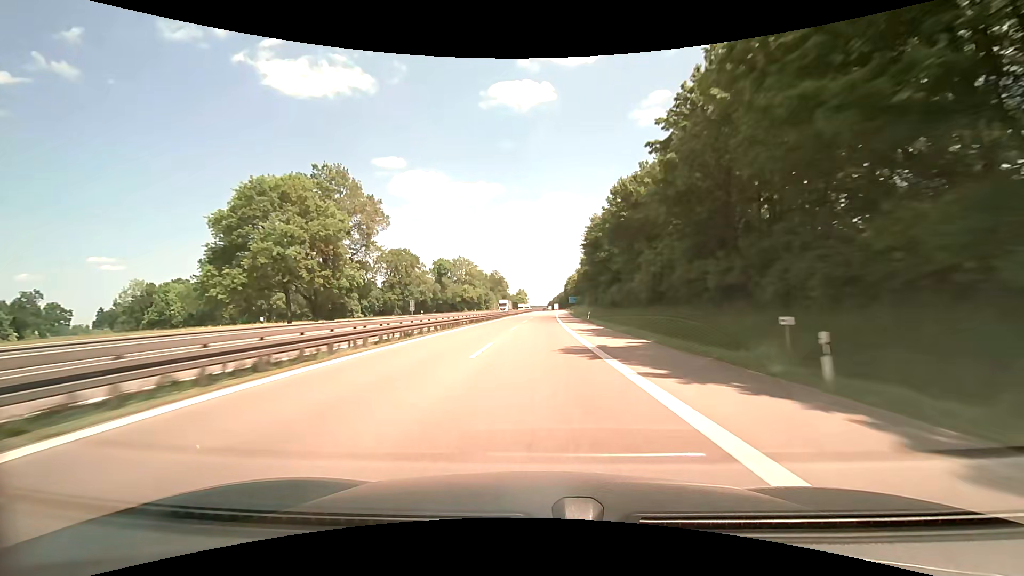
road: motorway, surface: asphalt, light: Day
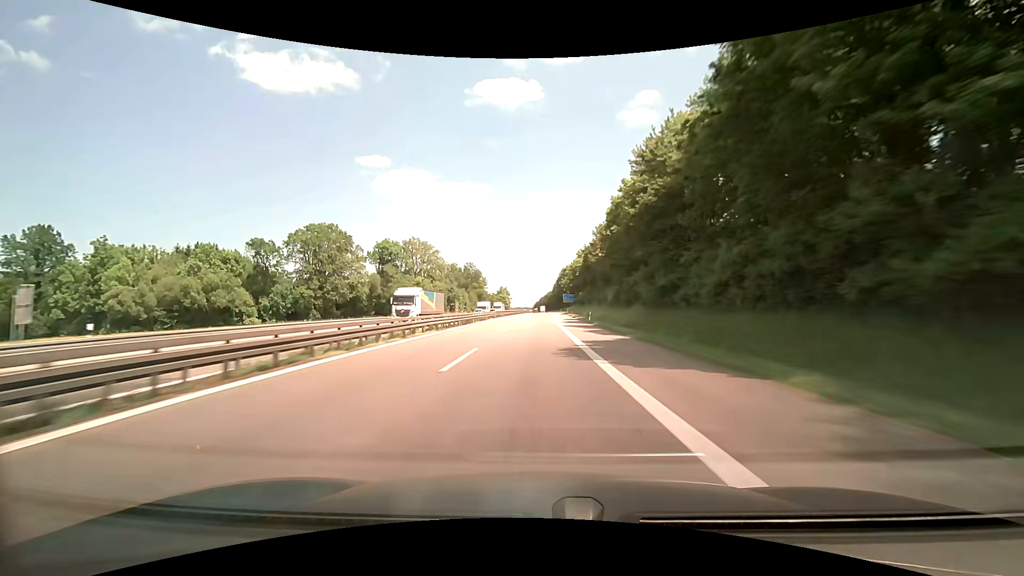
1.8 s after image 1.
(+0.9, +56.7) m; +2°
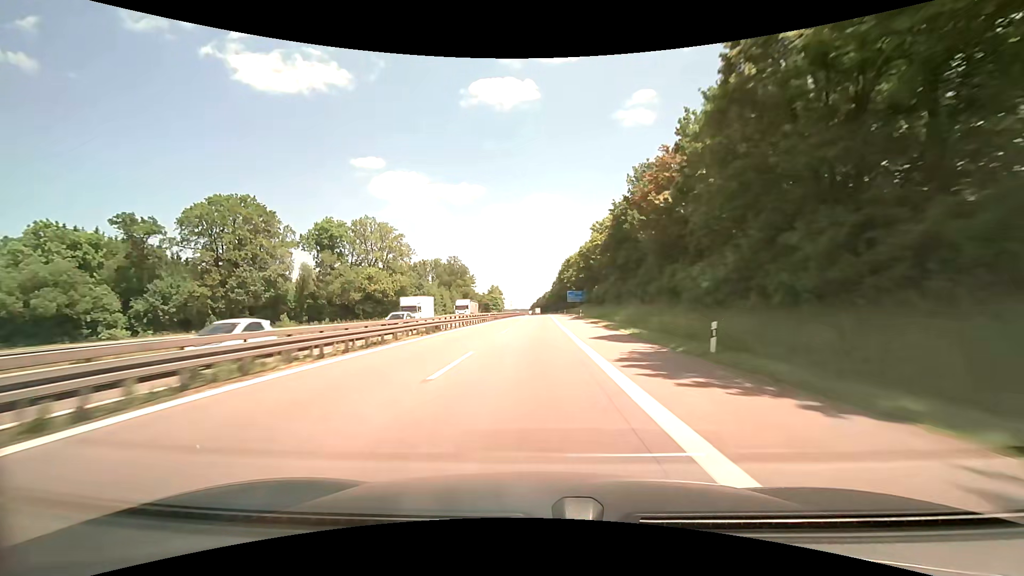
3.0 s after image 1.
(+0.5, +37.3) m; +2°
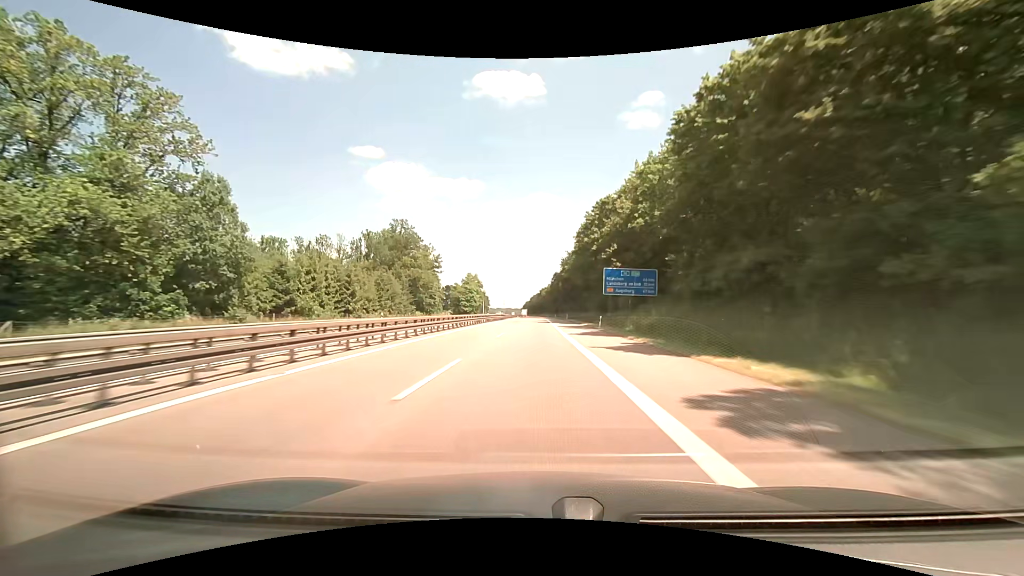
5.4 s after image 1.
(+1.4, +73.6) m; +2°
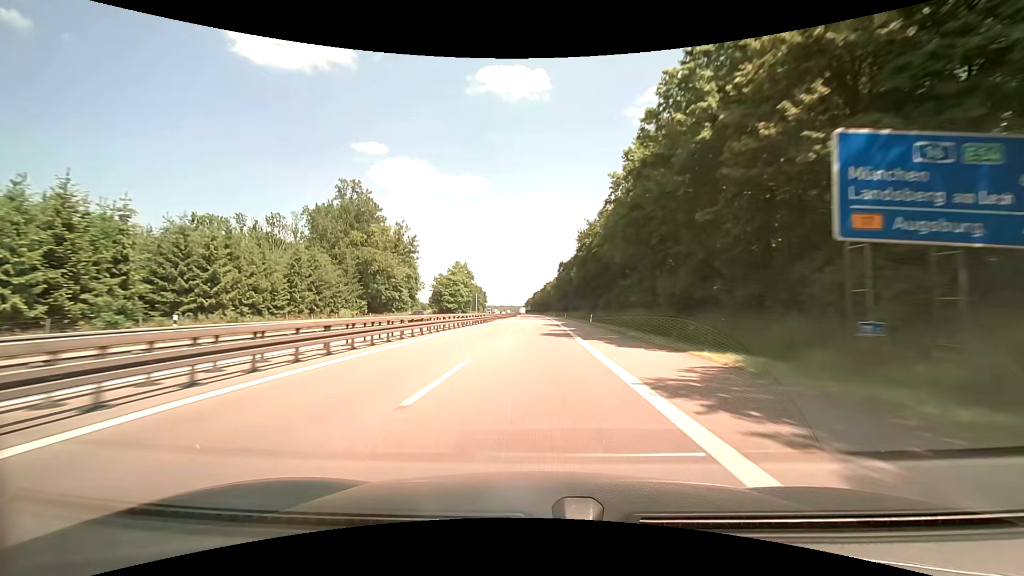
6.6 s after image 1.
(-0.2, +36.4) m; 0°
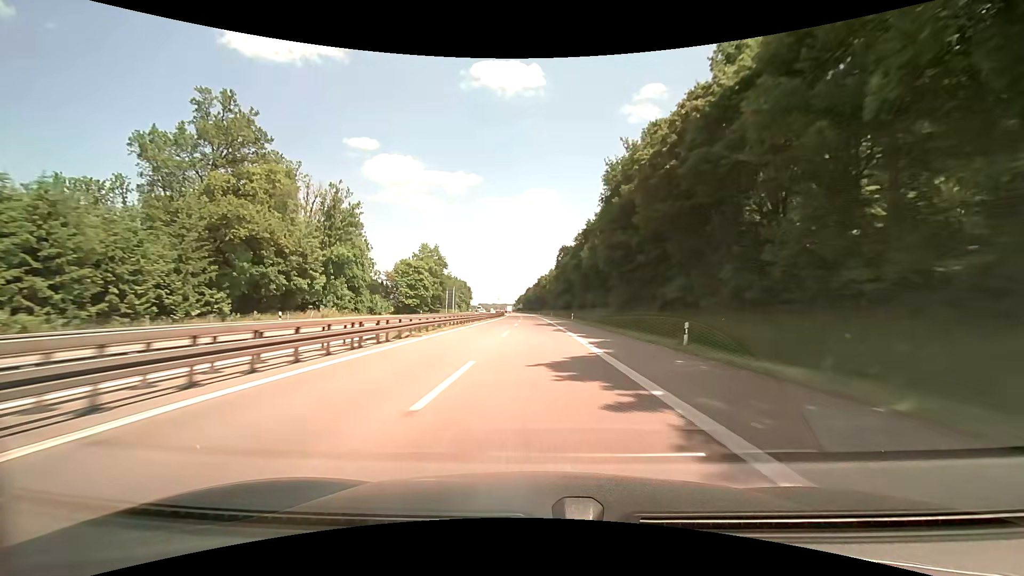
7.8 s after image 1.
(-0.2, +36.3) m; -1°
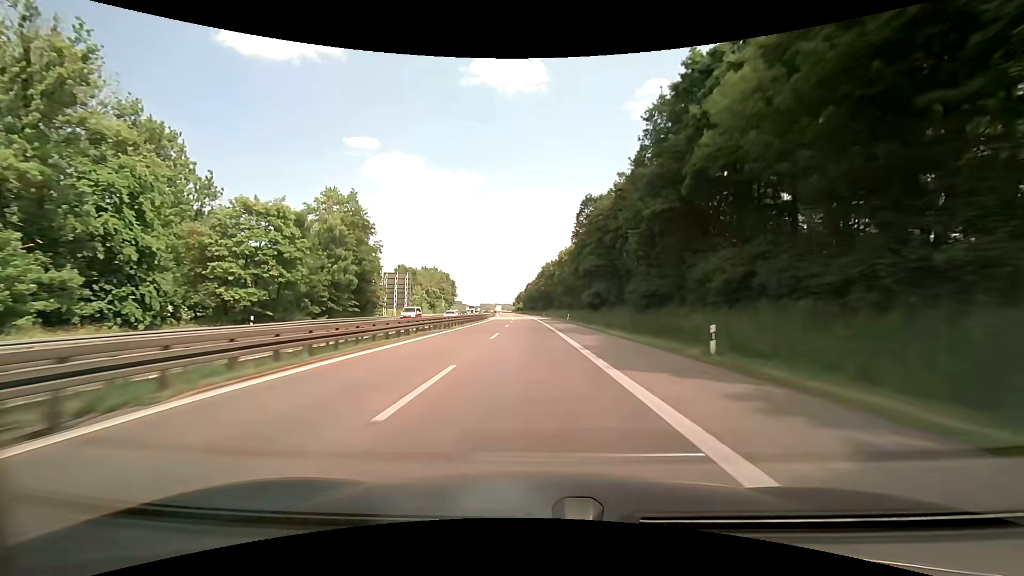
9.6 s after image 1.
(-0.1, +54.3) m; 0°
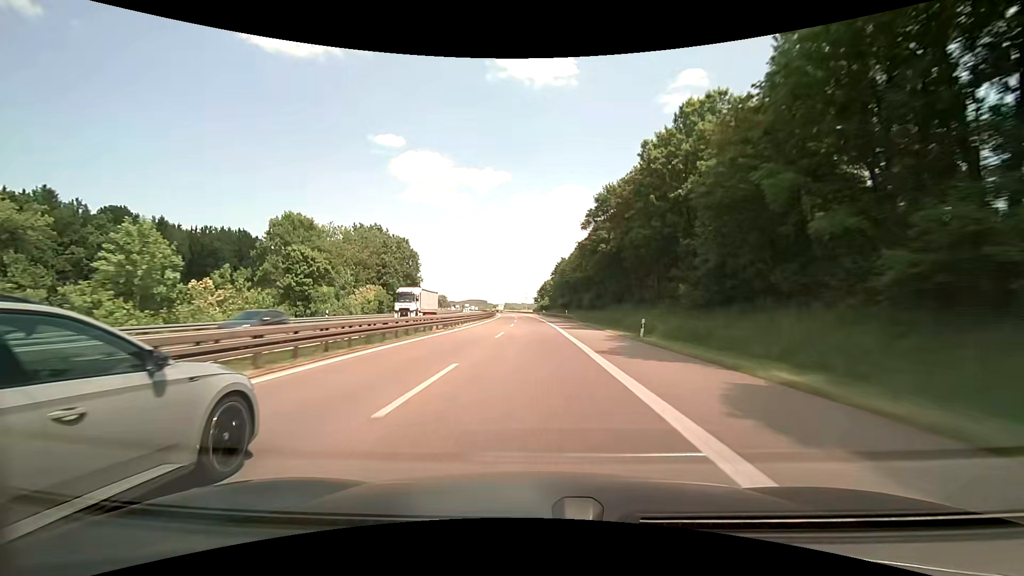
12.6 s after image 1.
(+0.1, +89.7) m; -1°
(0, +10) (0, +20) (-1, +30) (-1, +40) (-1, +50) (-2, +60) (-2, +70) (-3, +80) (-3, +90) (-4, +100) m
